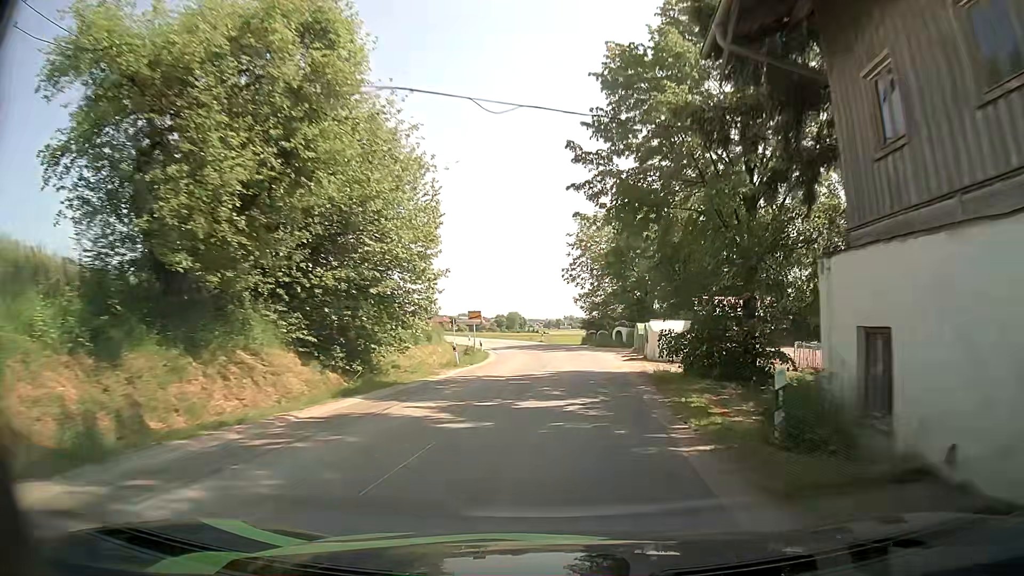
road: secondary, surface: asphalt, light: Day
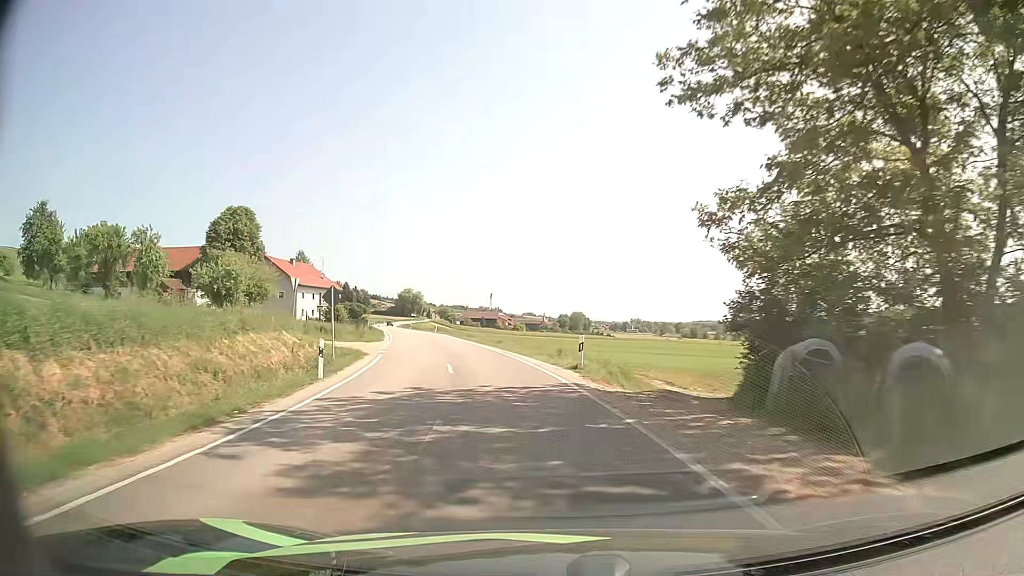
(+0.6, +44.5) m; -5°
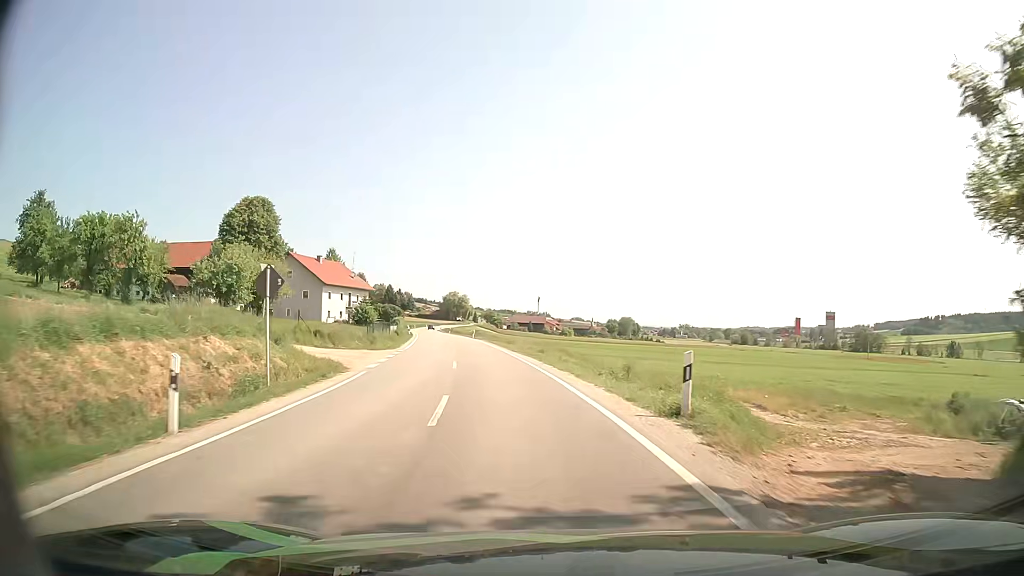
(-0.4, +9.4) m; -4°
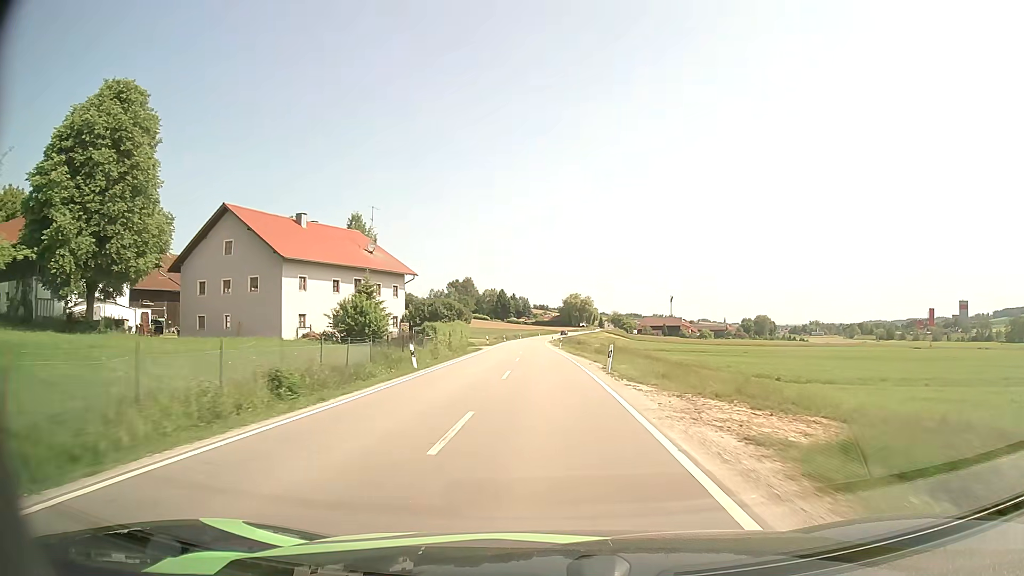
(-5.8, +50.1) m; -11°
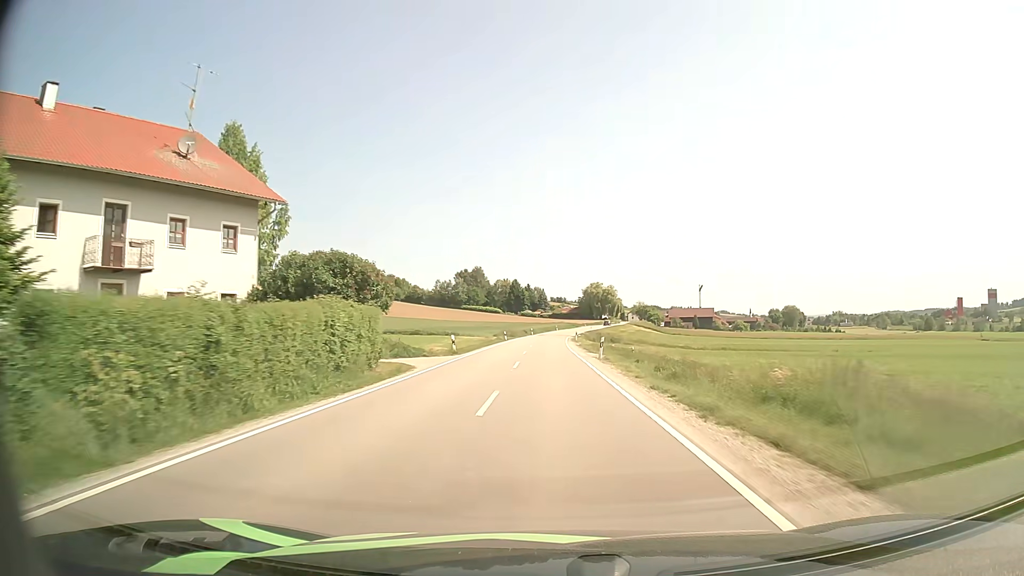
(-0.4, +33.3) m; -1°
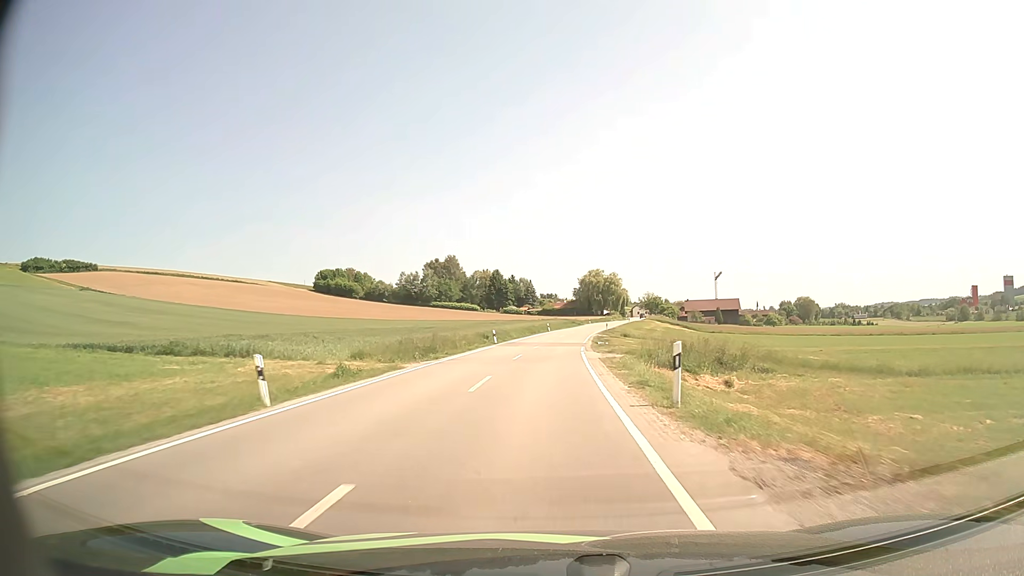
(+0.5, +57.2) m; +1°
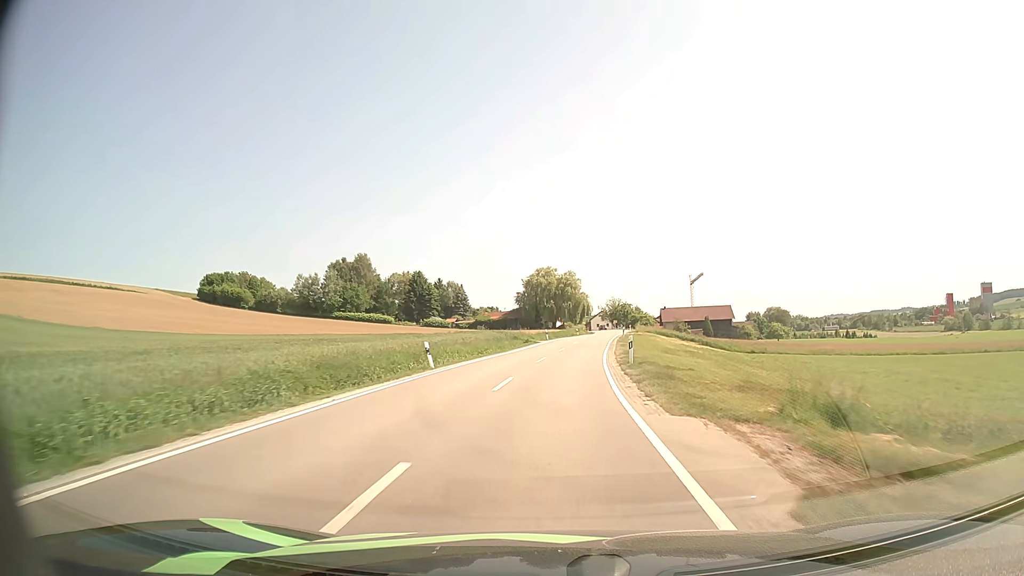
(+2.0, +59.4) m; +5°
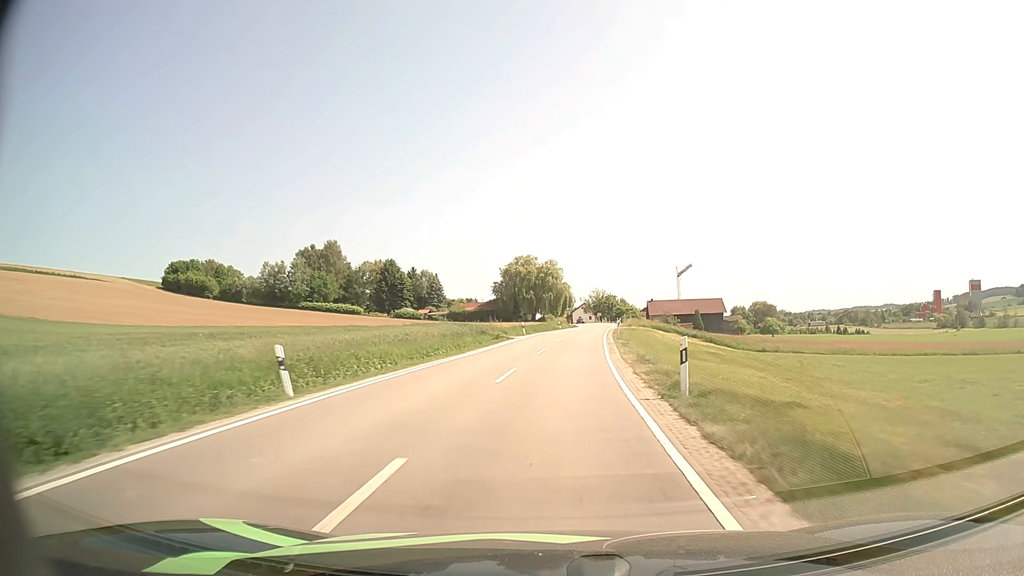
(+0.2, +12.1) m; +2°
(0, +10) (0, +20) (+1, +30) (+2, +40) (+3, +50) (+4, +60) (+5, +70) (+6, +80) (+7, +90) (+8, +100) m
